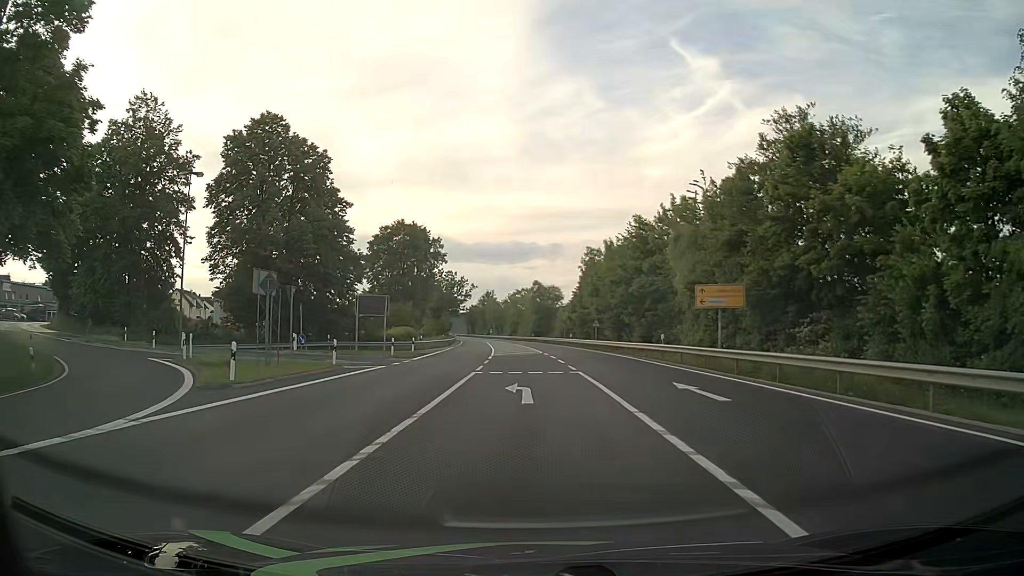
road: primary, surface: asphalt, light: Day
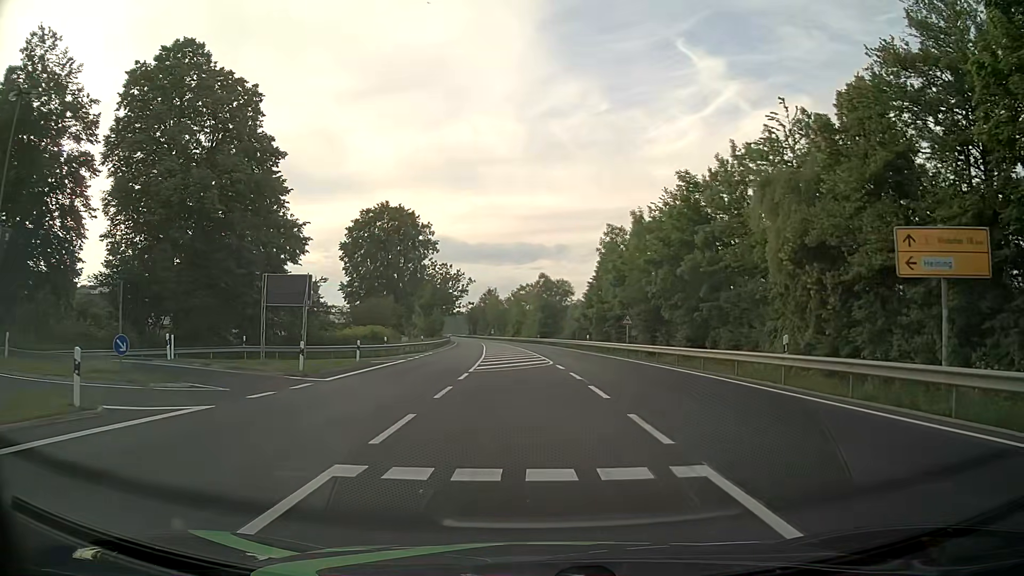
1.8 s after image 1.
(-0.1, +16.6) m; -1°
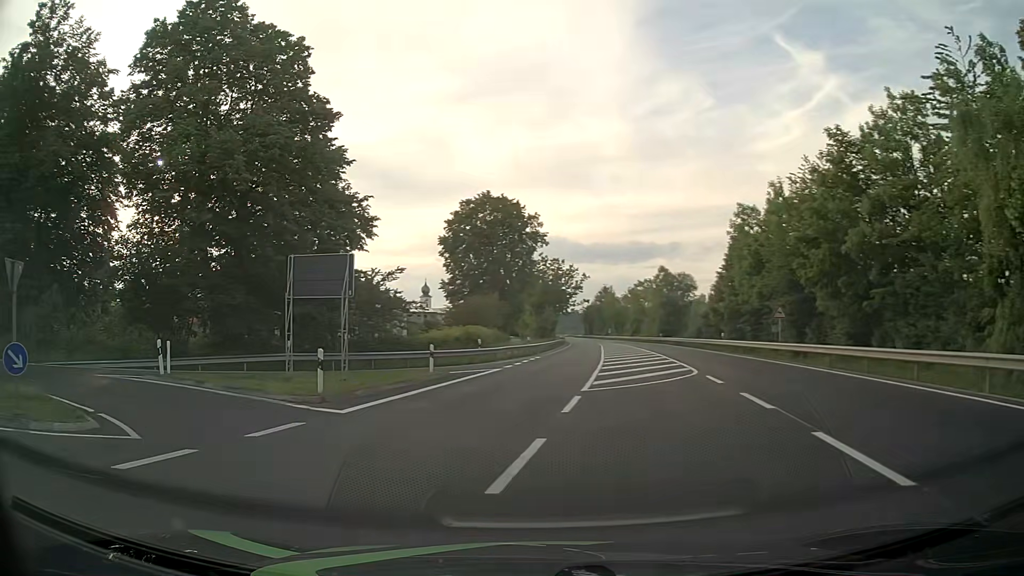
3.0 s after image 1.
(-0.3, +8.6) m; -8°
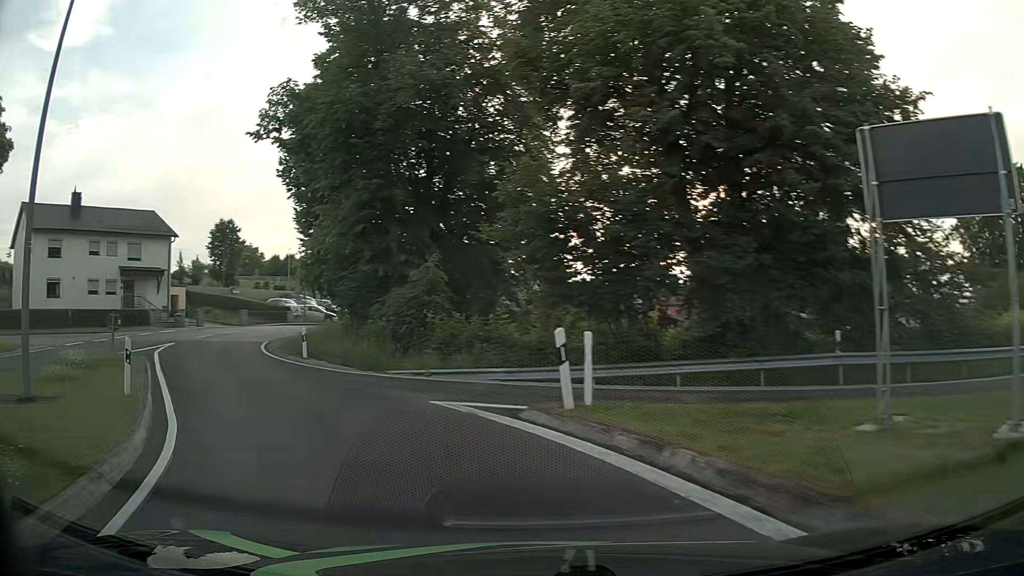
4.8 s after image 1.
(-4.5, +11.8) m; -42°
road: unclassified
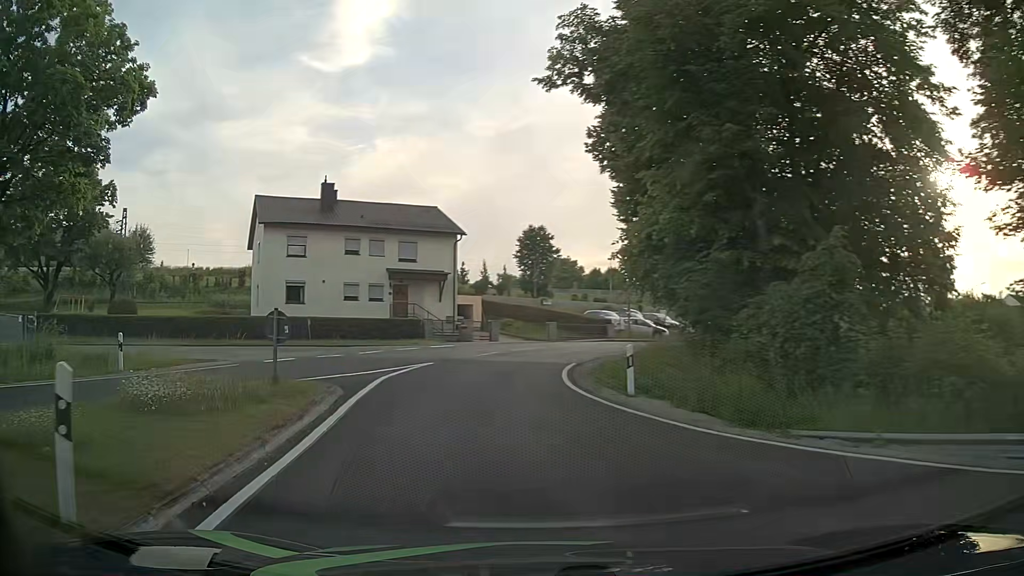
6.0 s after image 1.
(-2.5, +9.0) m; -28°
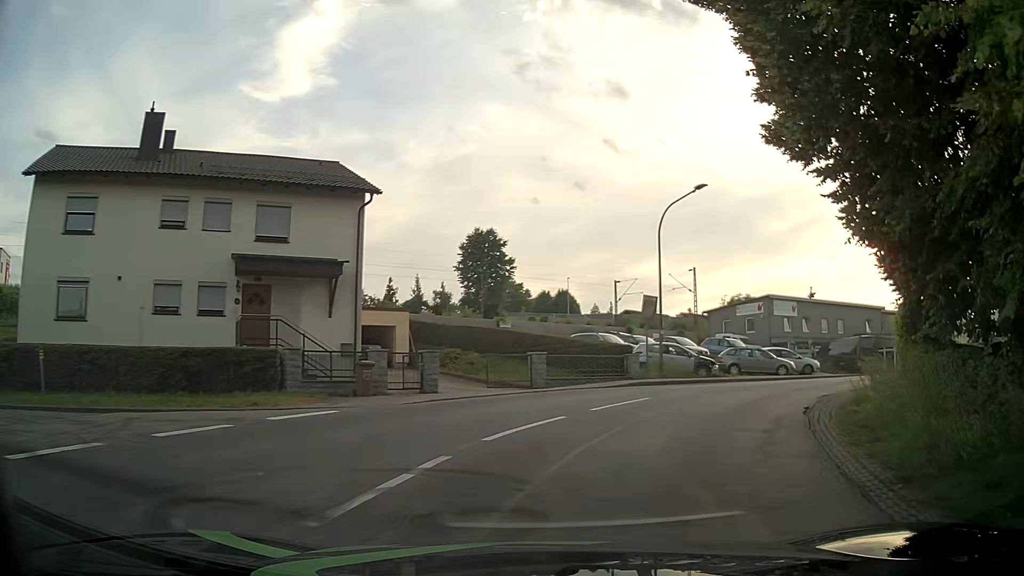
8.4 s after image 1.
(-2.0, +19.4) m; +3°
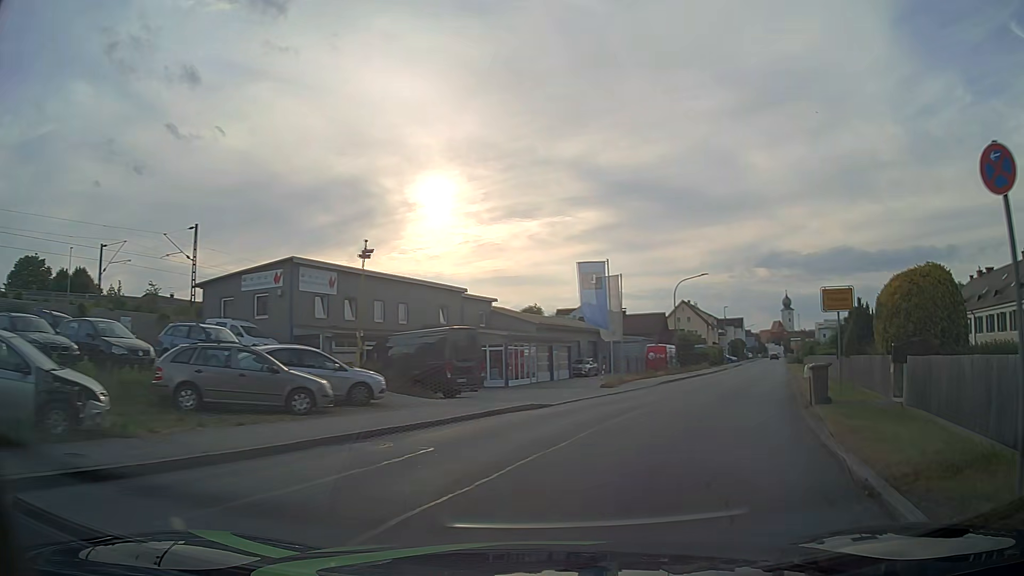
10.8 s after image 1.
(+6.1, +18.9) m; +39°
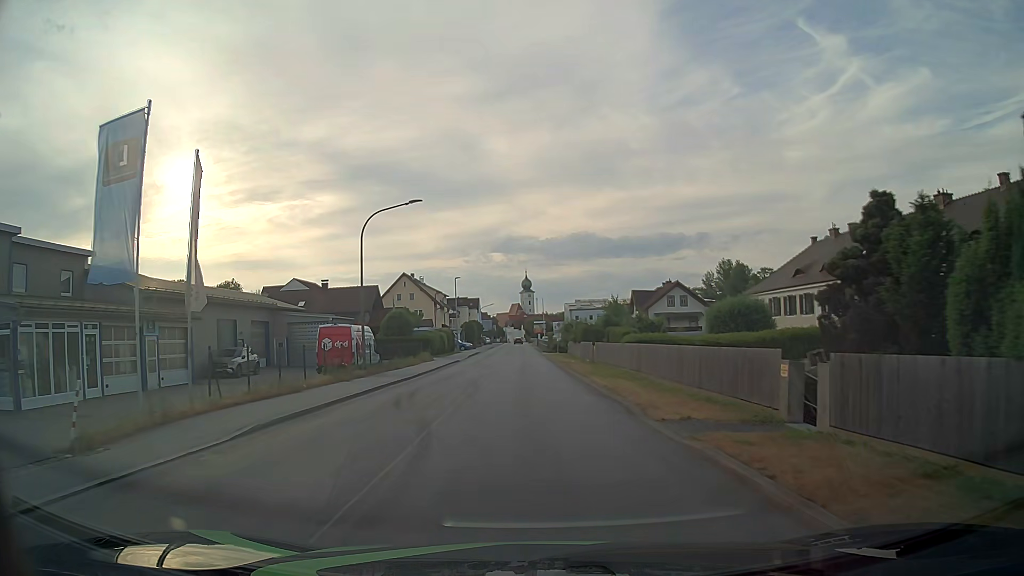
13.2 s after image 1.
(+6.4, +21.8) m; +24°
(0, +10) (0, +20) (0, +30) (-1, +40) (-1, +50) (-1, +60) (-2, +70) (-2, +80) (-2, +90) (-2, +100) m
